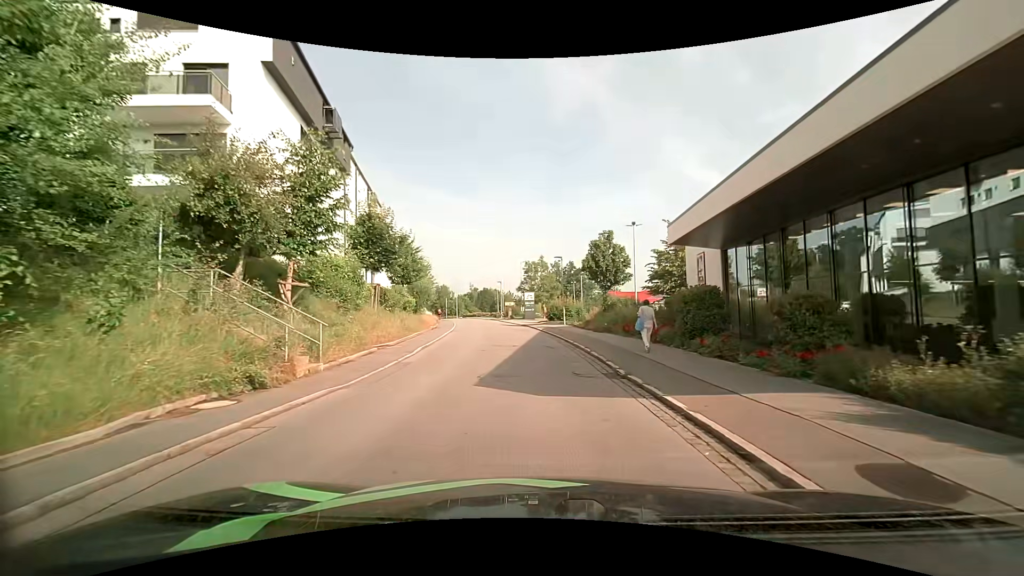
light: Day
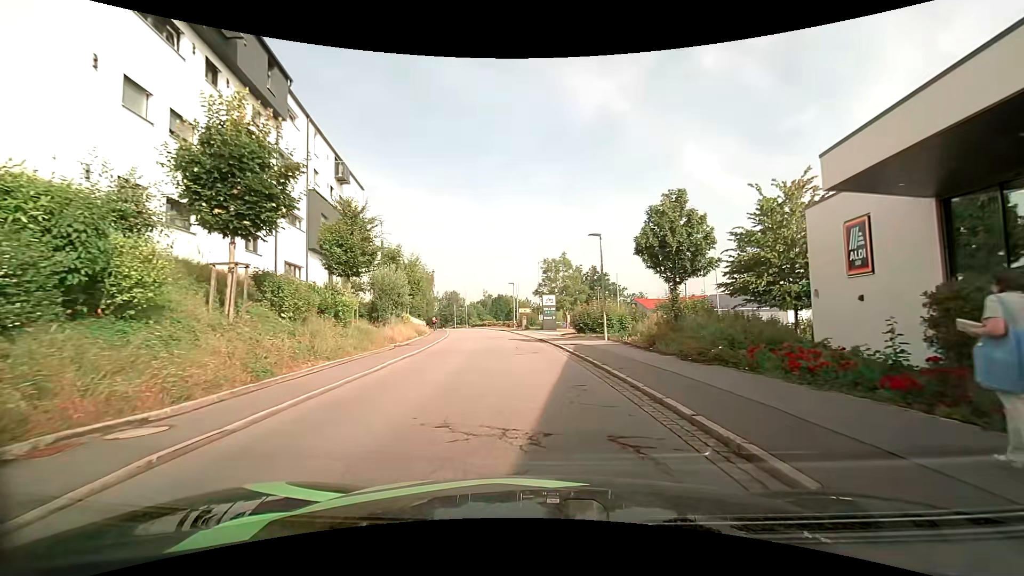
(-0.3, +13.1) m; -2°
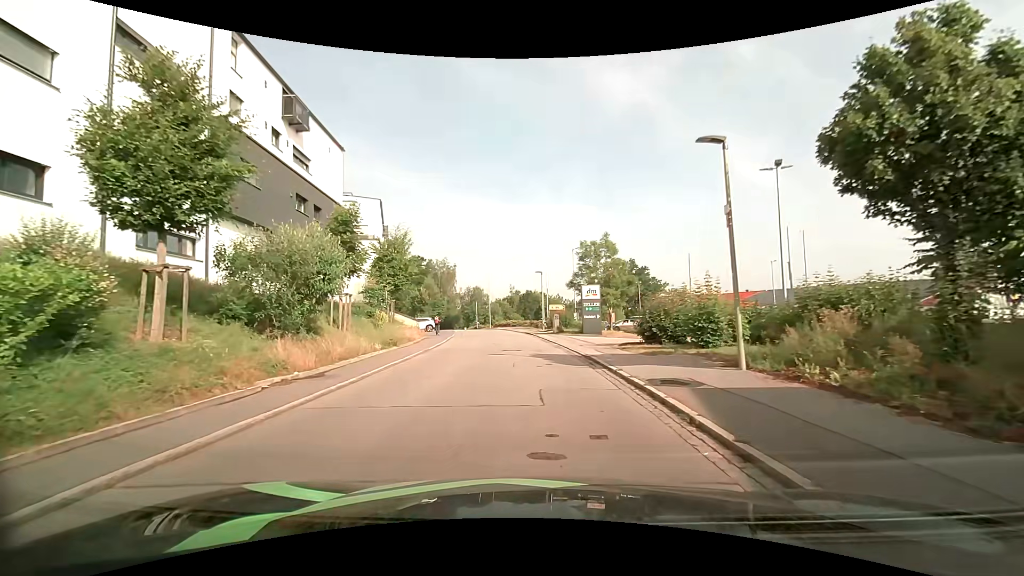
(-0.3, +12.4) m; -4°
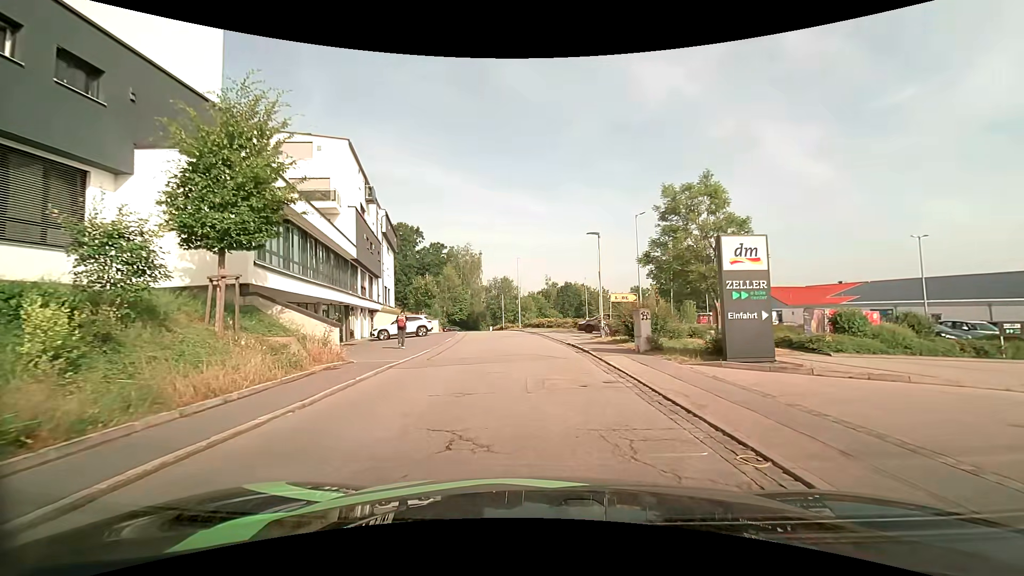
(-0.7, +18.7) m; -4°
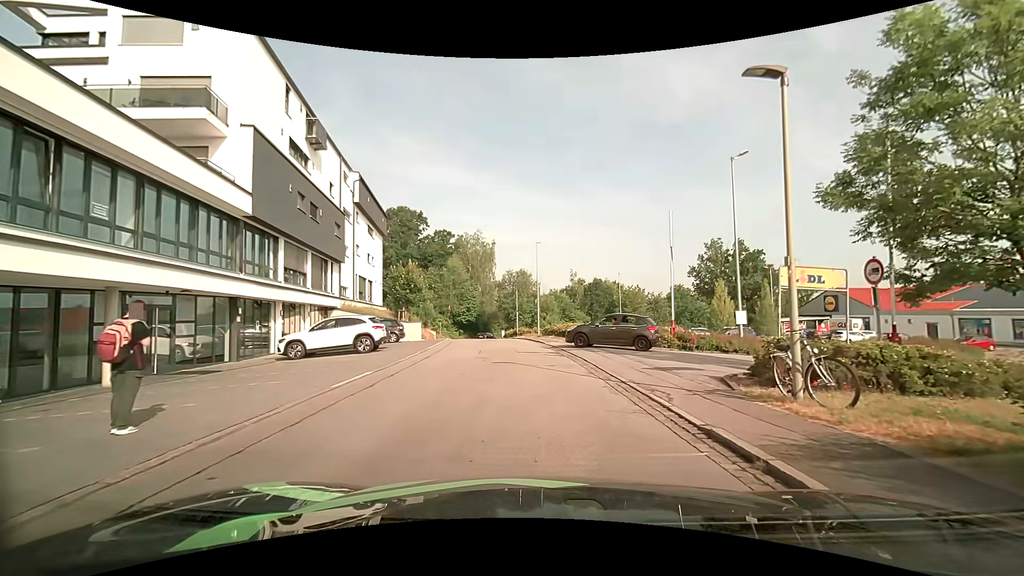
(-0.4, +15.8) m; -1°
(0, +10) (+6, +18) (+15, +21) (+25, +22) (+33, +27) (+33, +37) (+31, +47) (+29, +57) (+26, +67) (+21, +75) m
